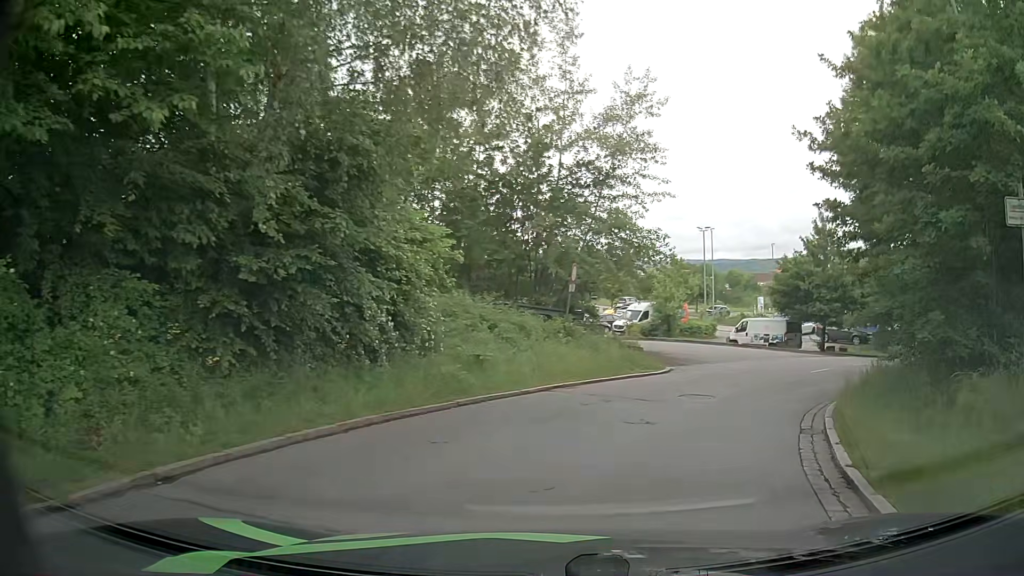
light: Day
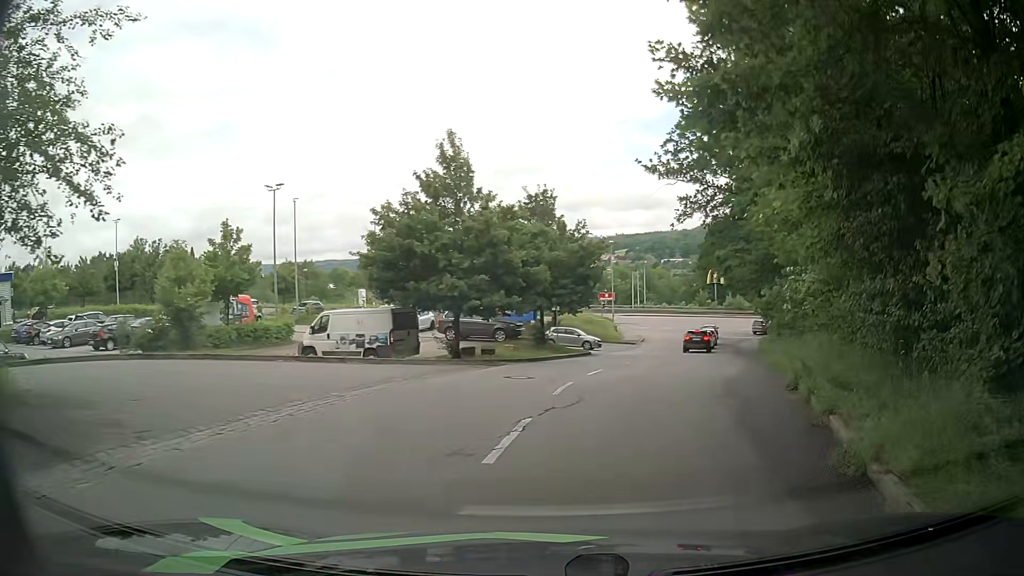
(+4.7, +15.6) m; +32°
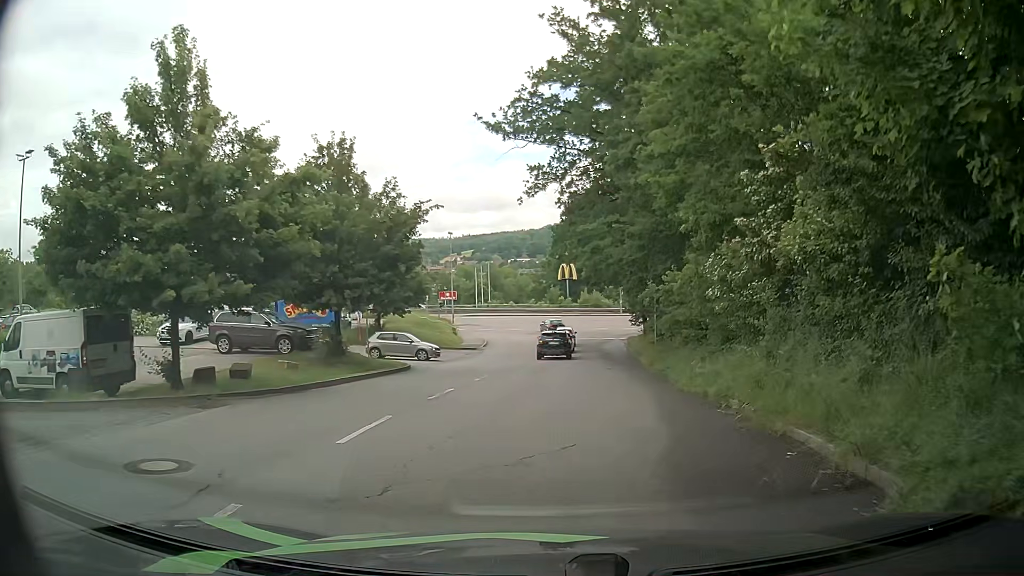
(+1.5, +10.2) m; +12°
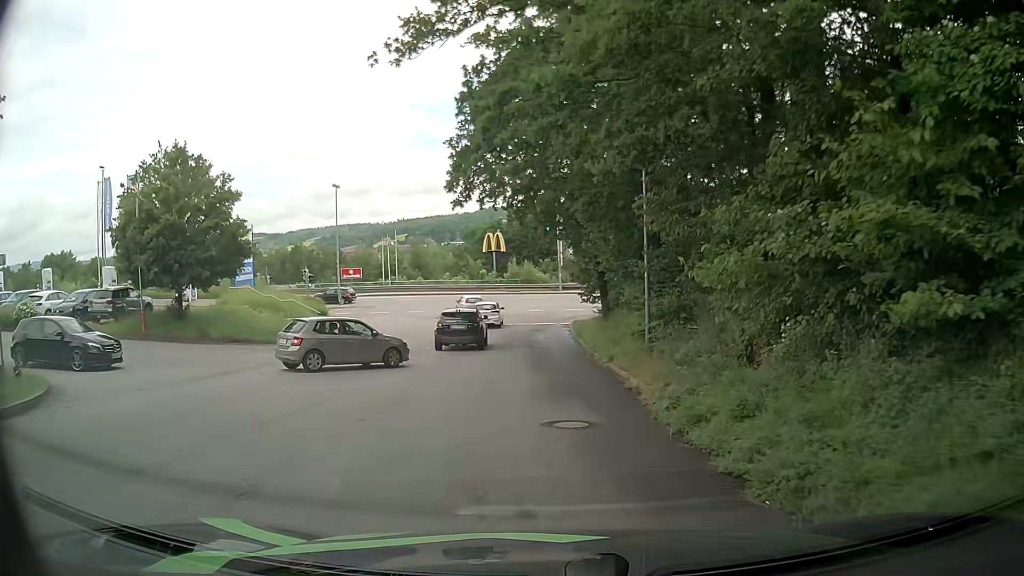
(+2.0, +18.9) m; +7°
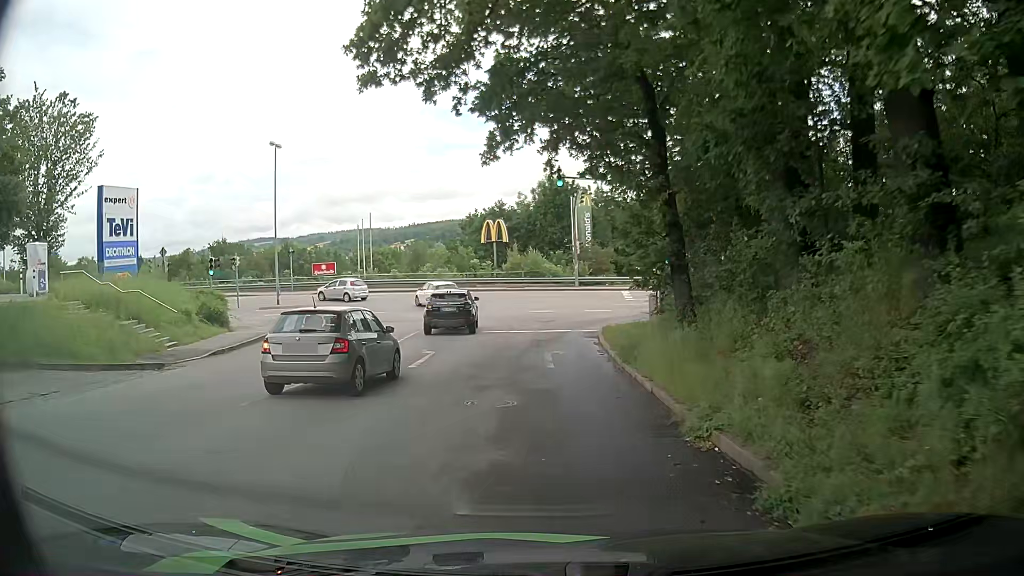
(-0.1, +15.8) m; -2°
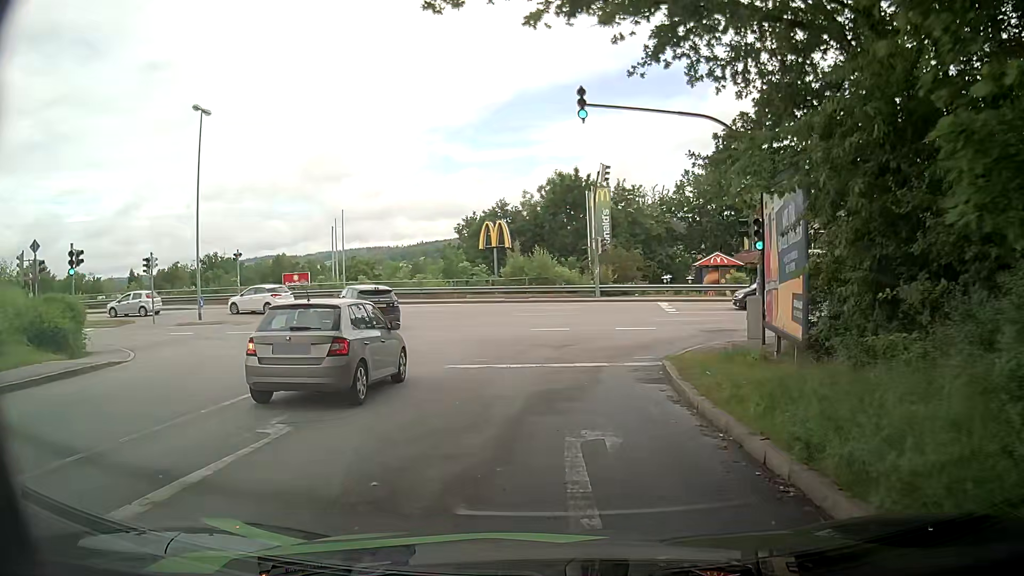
(-0.1, +11.5) m; 0°
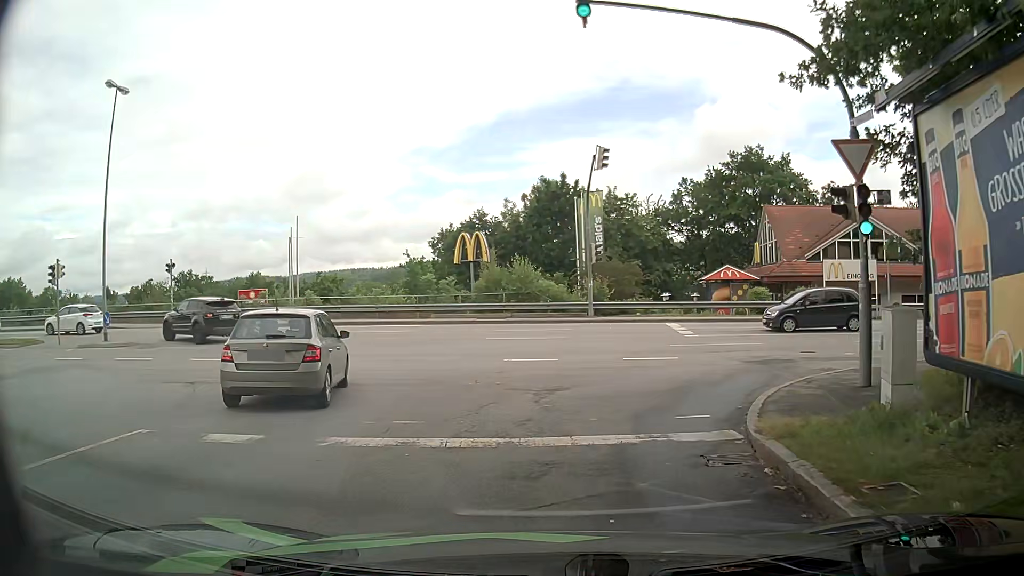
(0.0, +6.7) m; +1°
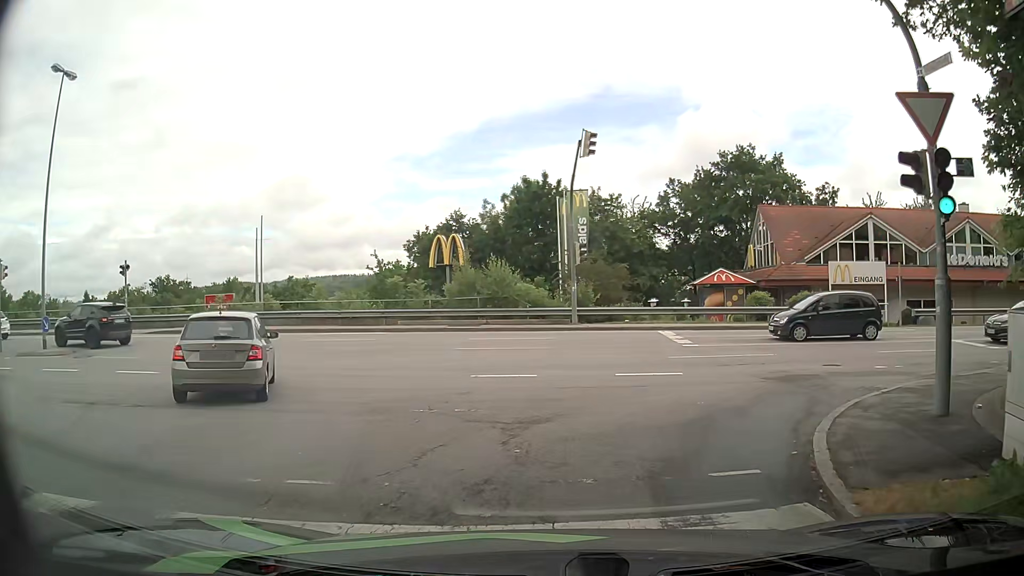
(+0.1, +2.9) m; +2°
(+2, +10) (+9, +16) (+19, +17) (+29, +17) (+39, +15) (+49, +14) (+59, +12) (+69, +9) (+78, +6) (+87, +3) m
